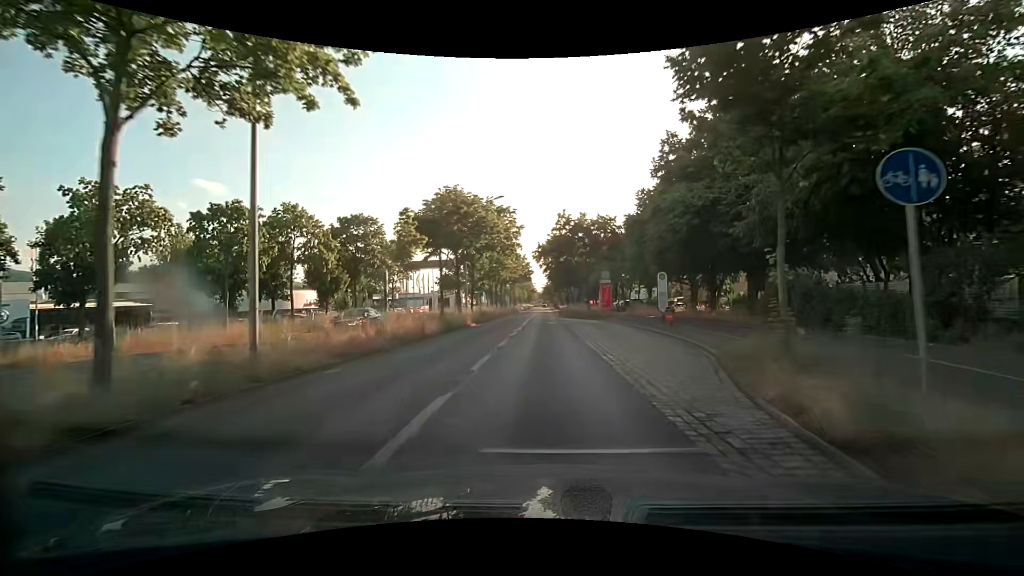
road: primary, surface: asphalt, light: Day
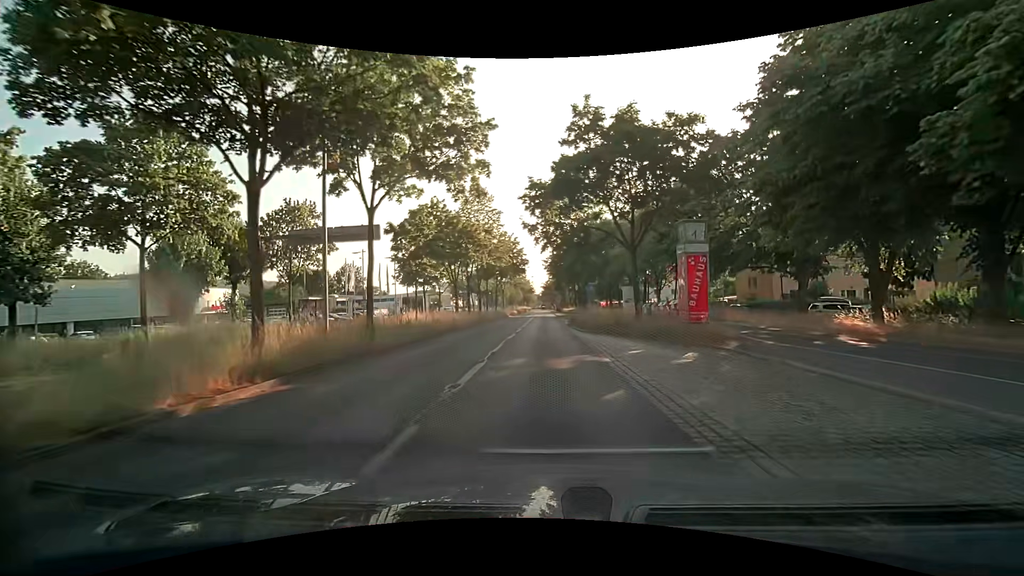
(-0.2, +25.6) m; -1°
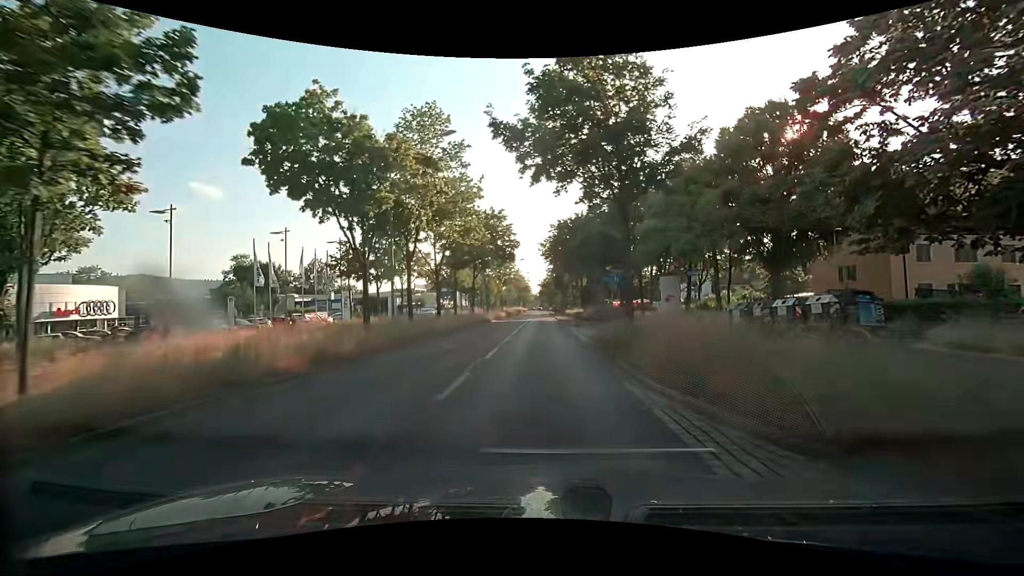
(+0.3, +19.6) m; +1°
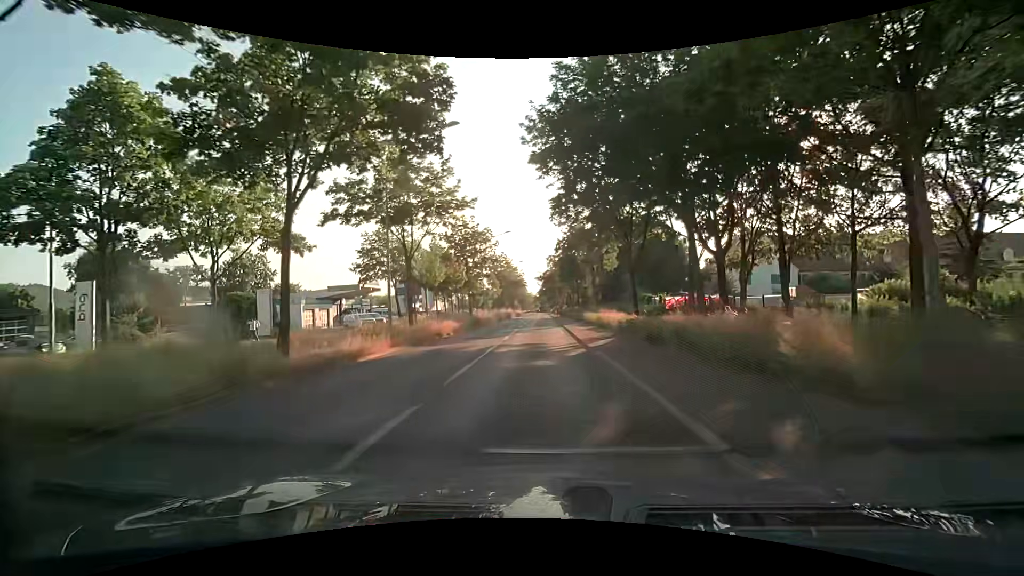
(+0.1, +33.6) m; 0°
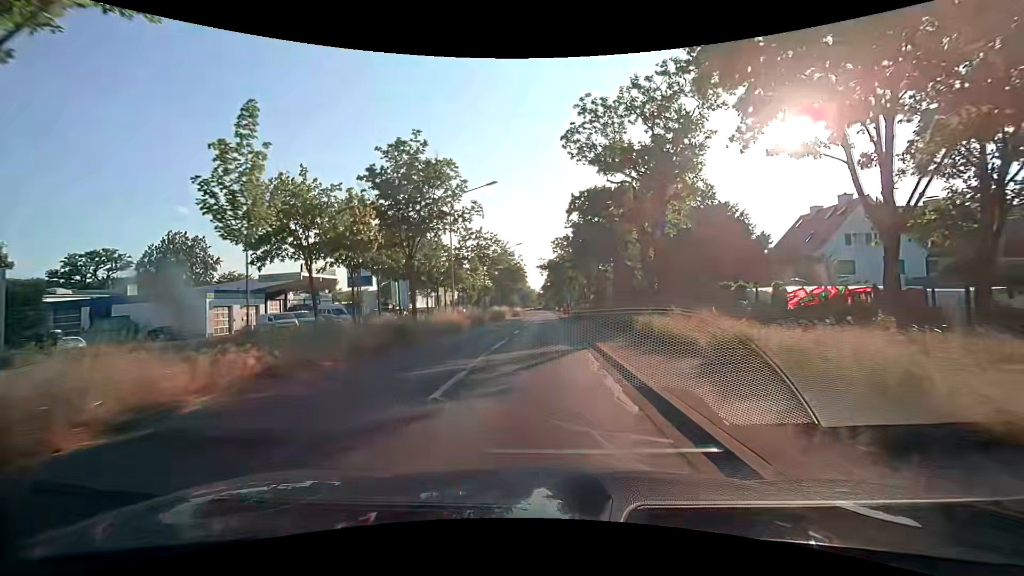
(-0.3, +20.6) m; -1°
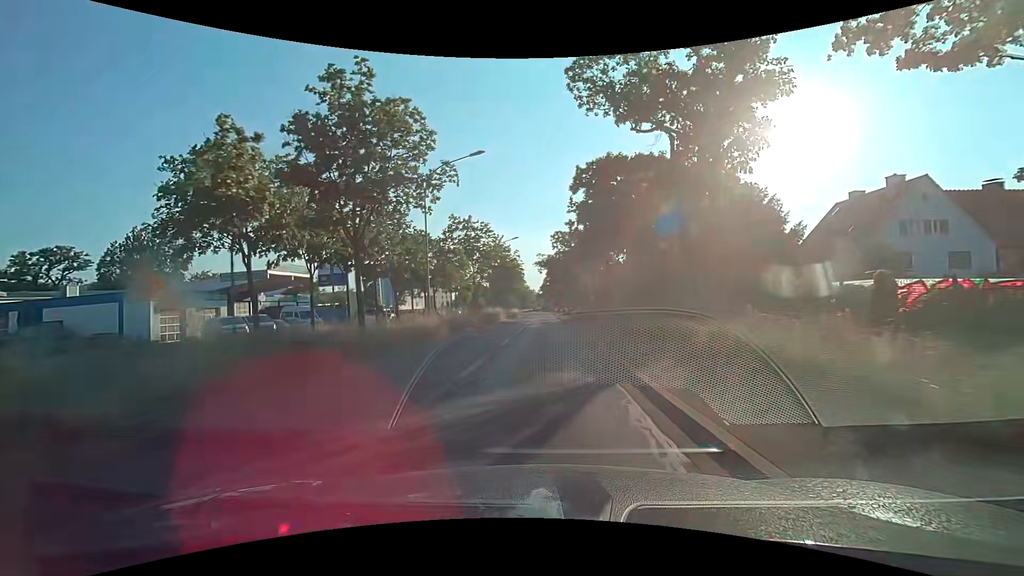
(0.0, +6.9) m; 0°
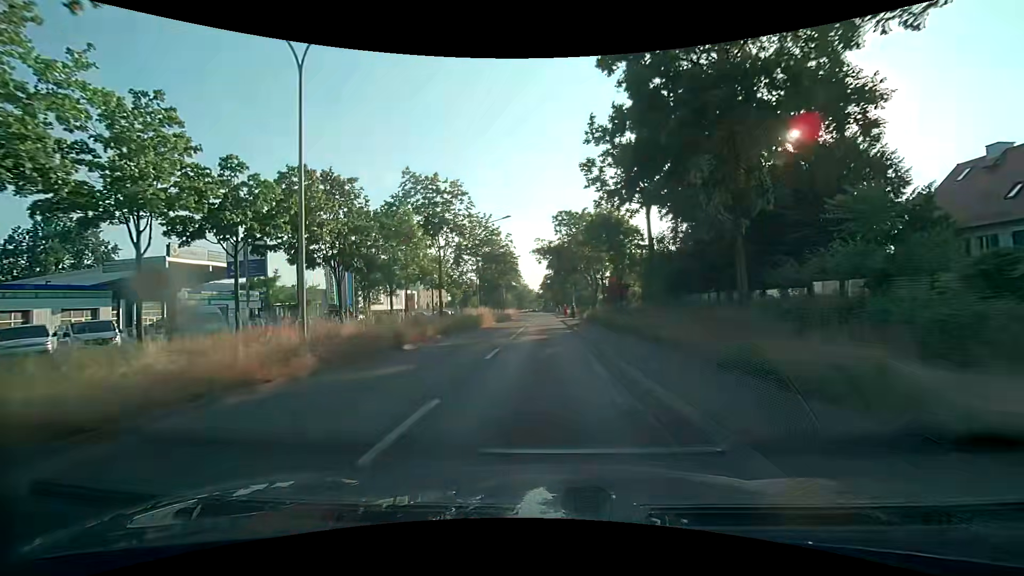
(-0.1, +14.2) m; 0°
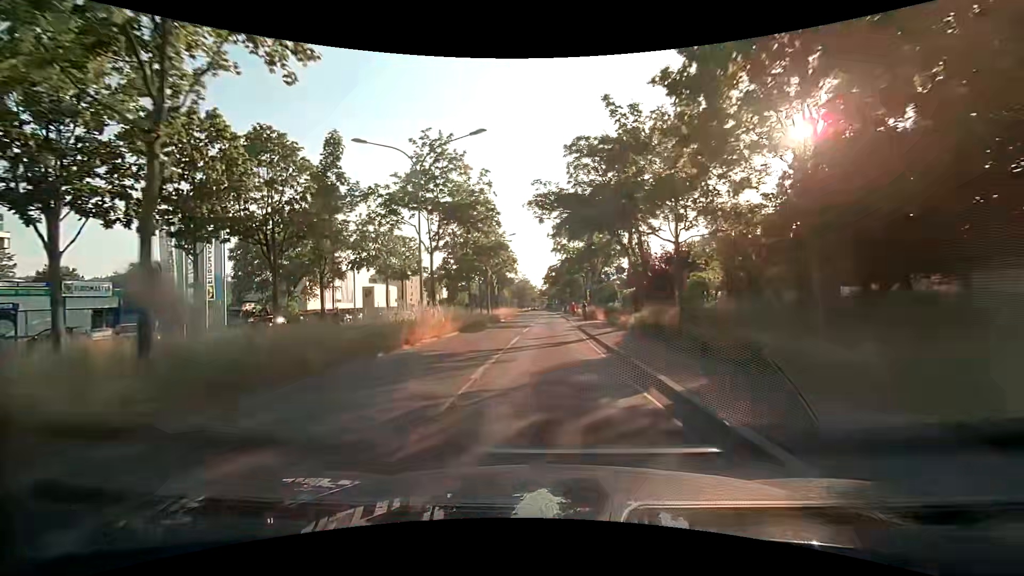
(-0.1, +22.2) m; -1°
(0, +10) (0, +20) (0, +30) (+1, +40) (+1, +50) (+1, +60) (+1, +70) (+1, +80) (+1, +90) (+1, +100) m
